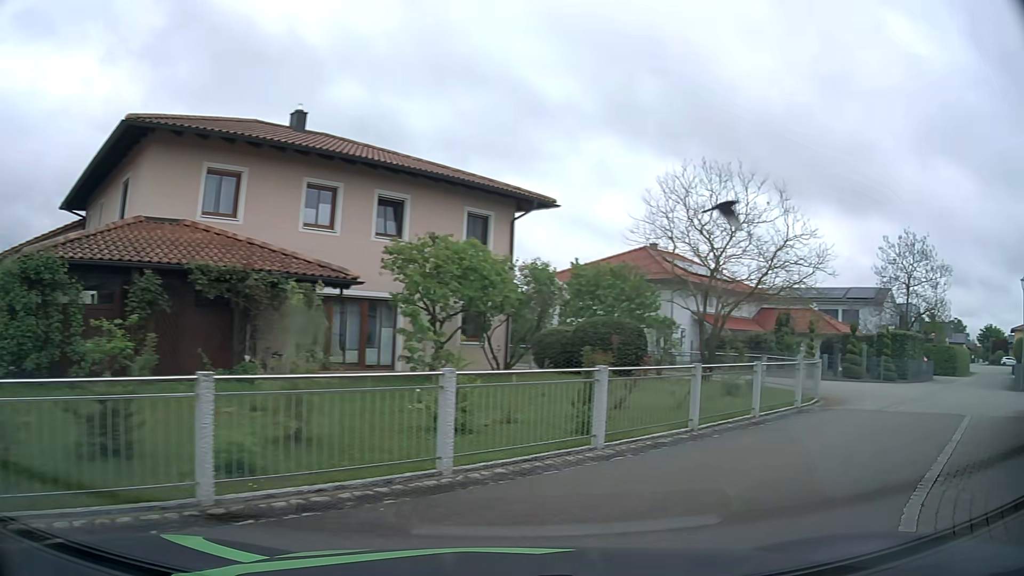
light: Day
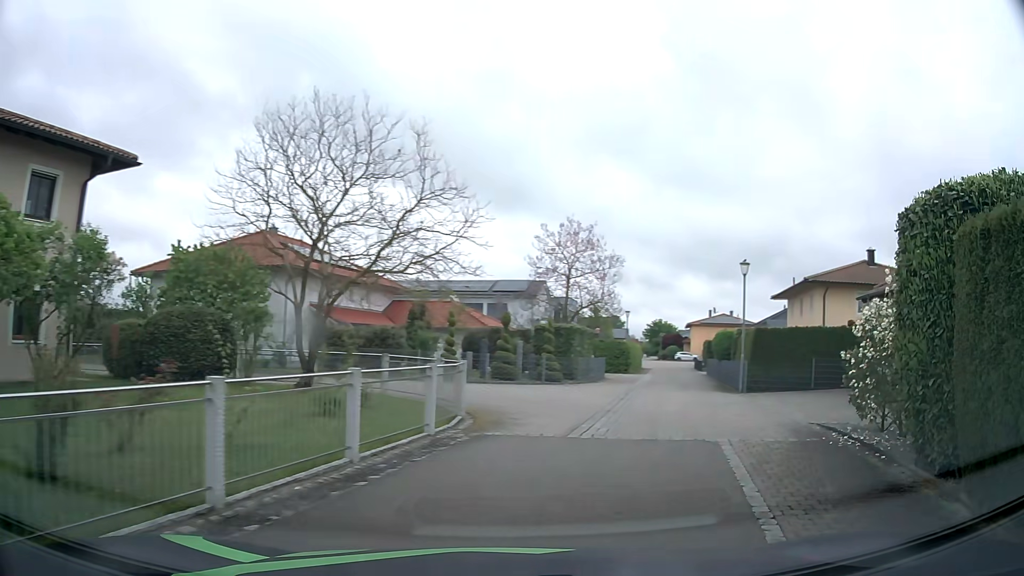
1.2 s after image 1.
(+1.5, +5.3) m; +31°
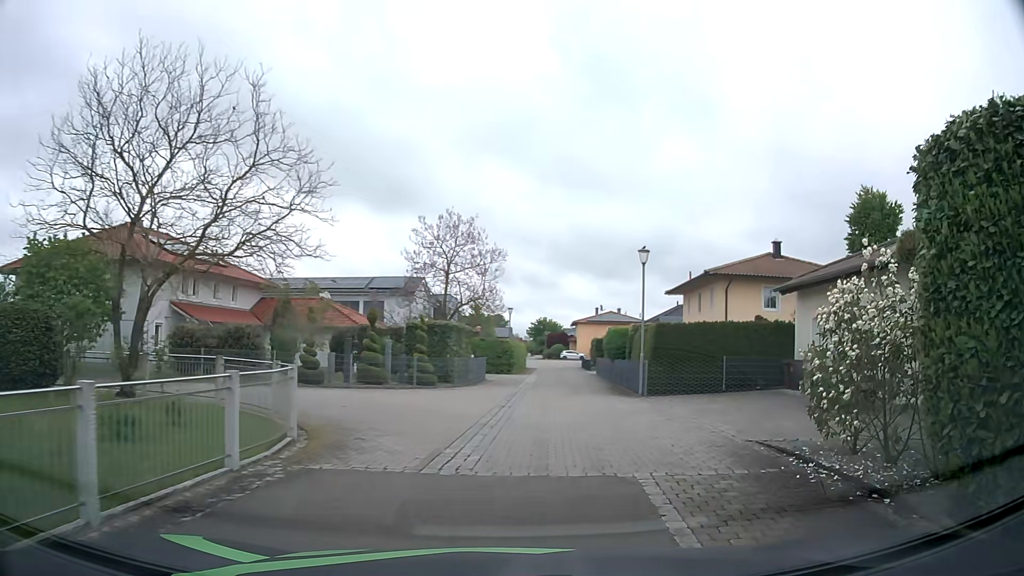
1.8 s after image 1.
(+0.3, +3.0) m; +10°
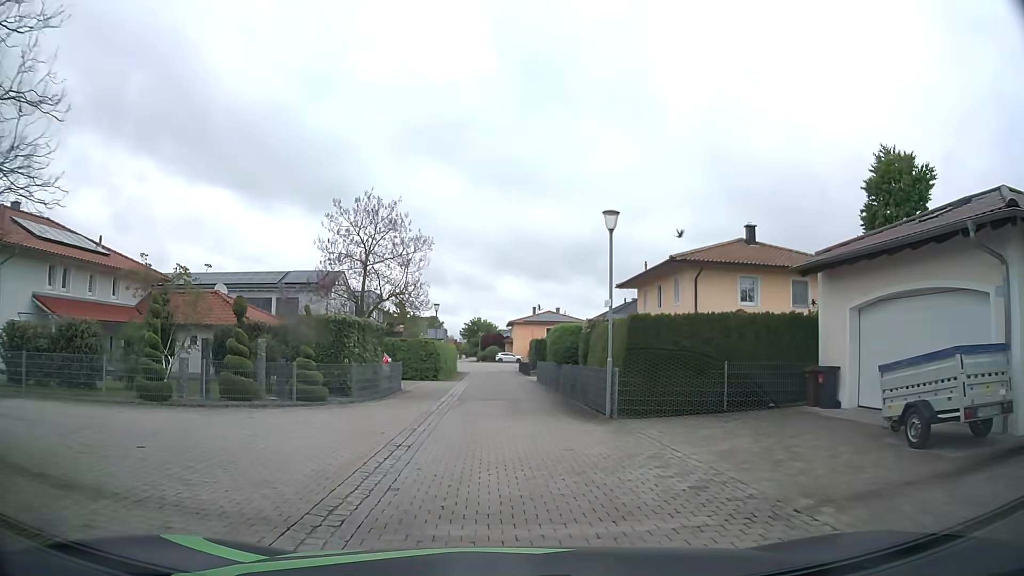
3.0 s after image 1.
(+0.5, +6.5) m; +6°
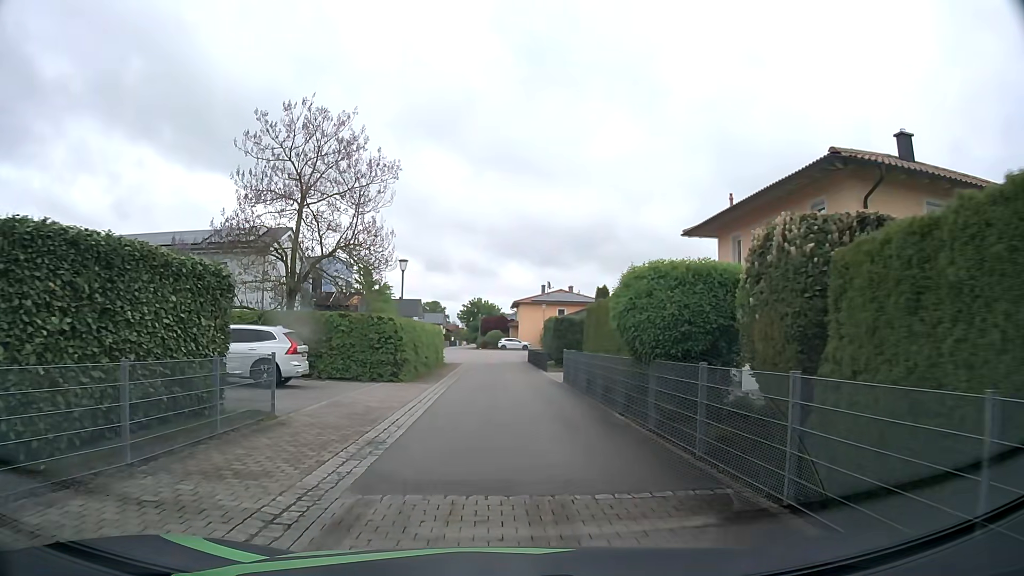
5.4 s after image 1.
(0.0, +15.3) m; 0°
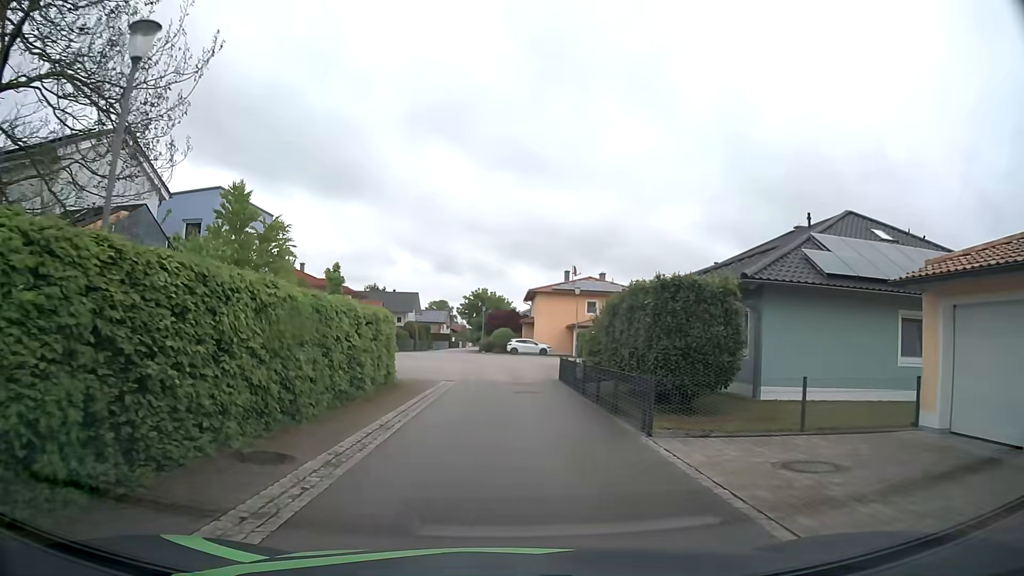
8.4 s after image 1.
(-0.1, +21.0) m; -1°
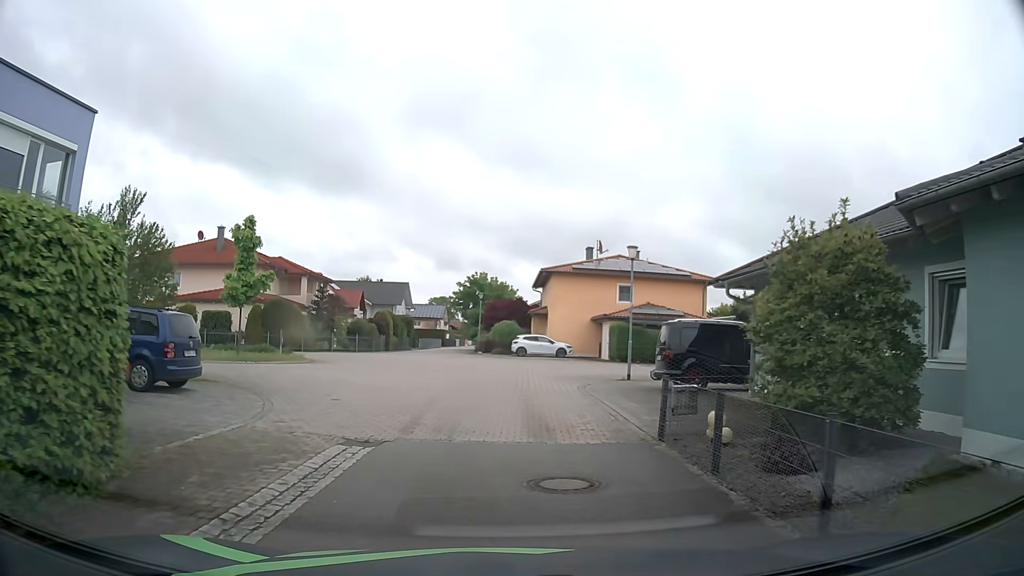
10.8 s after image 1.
(0.0, +16.1) m; 0°
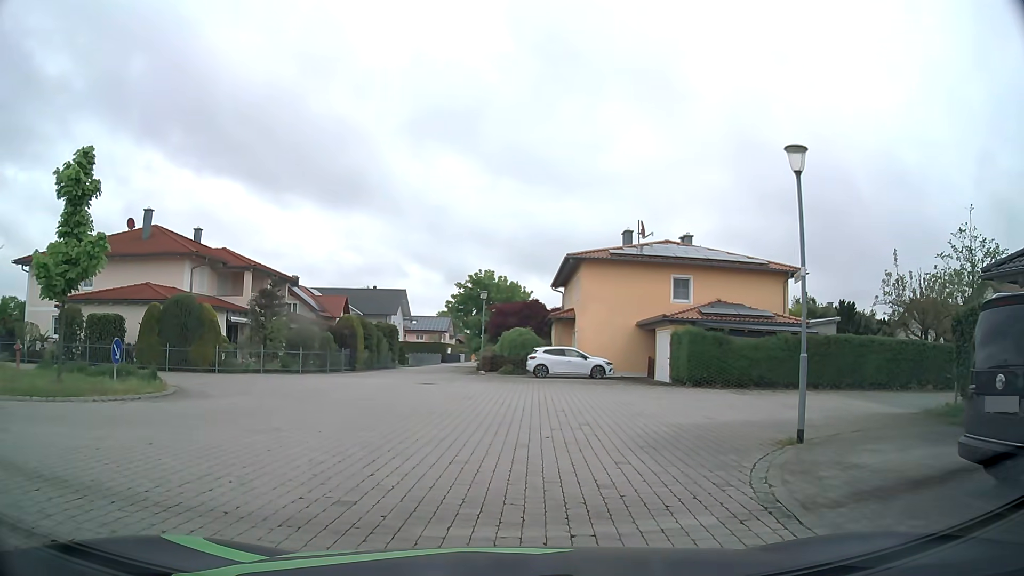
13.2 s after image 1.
(0.0, +13.2) m; -1°
(0, +10) (-5, +19) (-14, +22) (-24, +22) (-33, +17) (-42, +14) (-52, +13) (-62, +14) (-72, +15) (-82, +15) m
